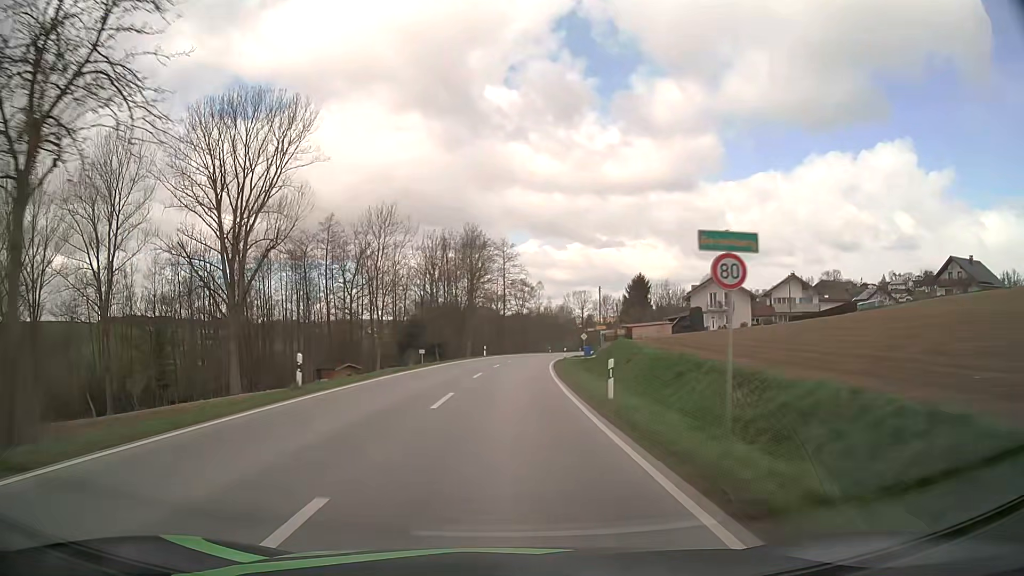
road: secondary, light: Day
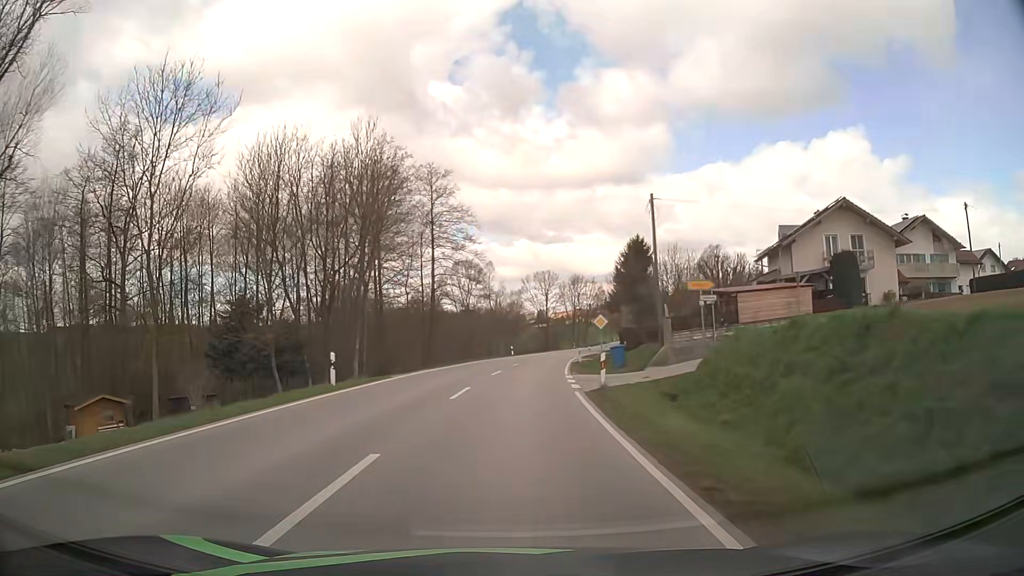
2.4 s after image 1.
(+1.5, +45.5) m; +4°
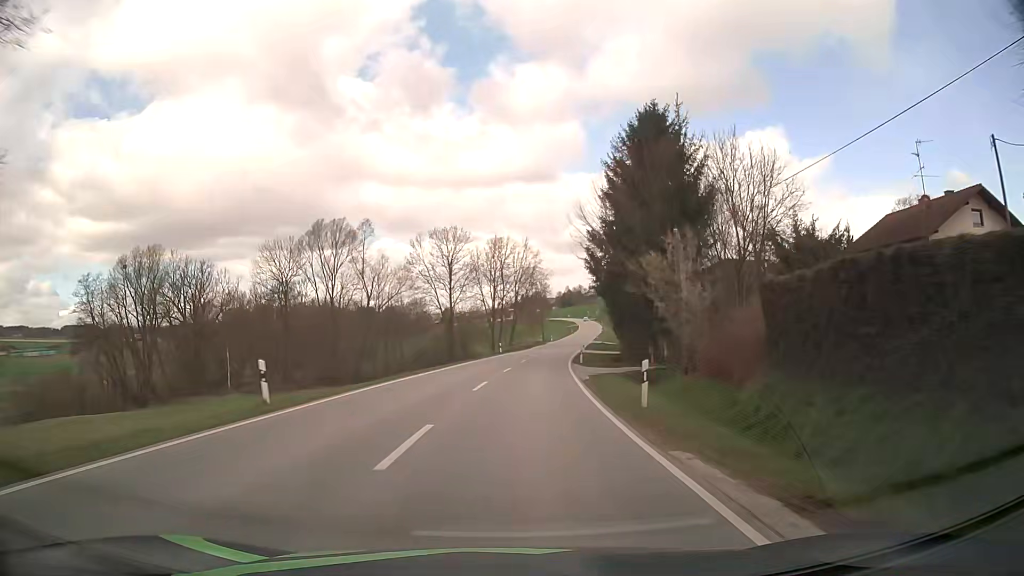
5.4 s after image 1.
(+3.6, +56.6) m; +8°
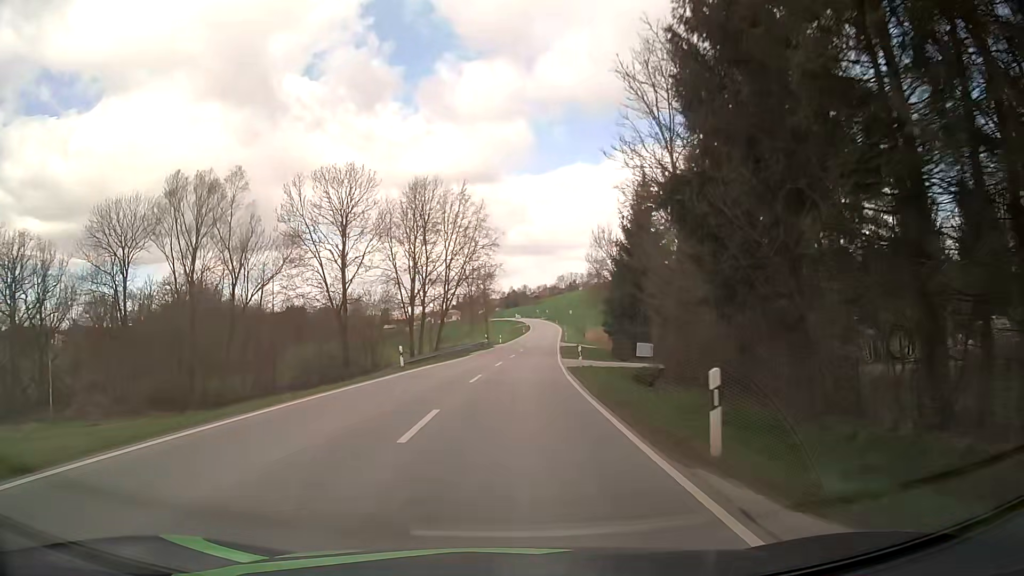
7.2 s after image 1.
(+1.4, +34.4) m; +4°
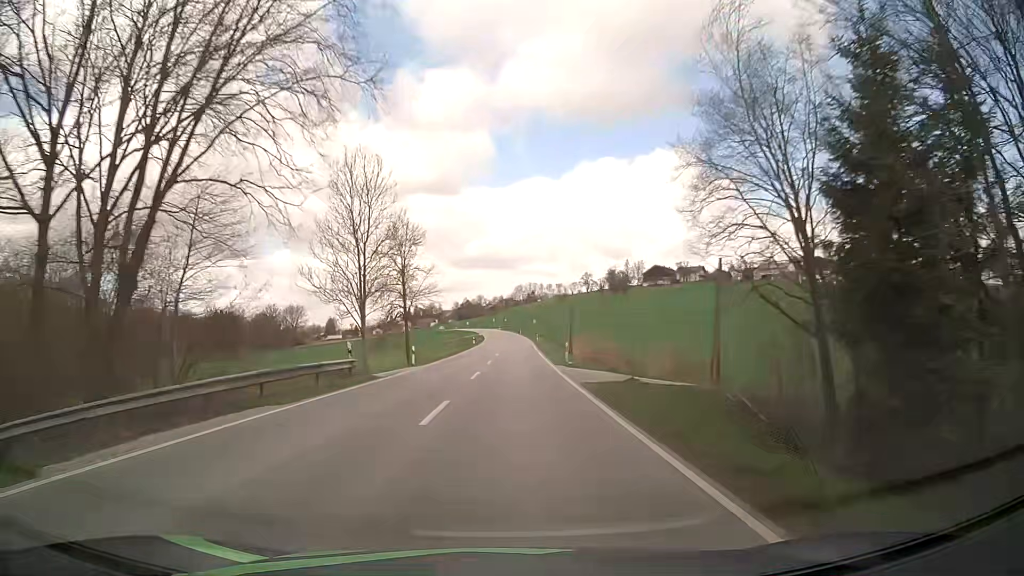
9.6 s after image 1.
(+2.0, +46.1) m; +4°
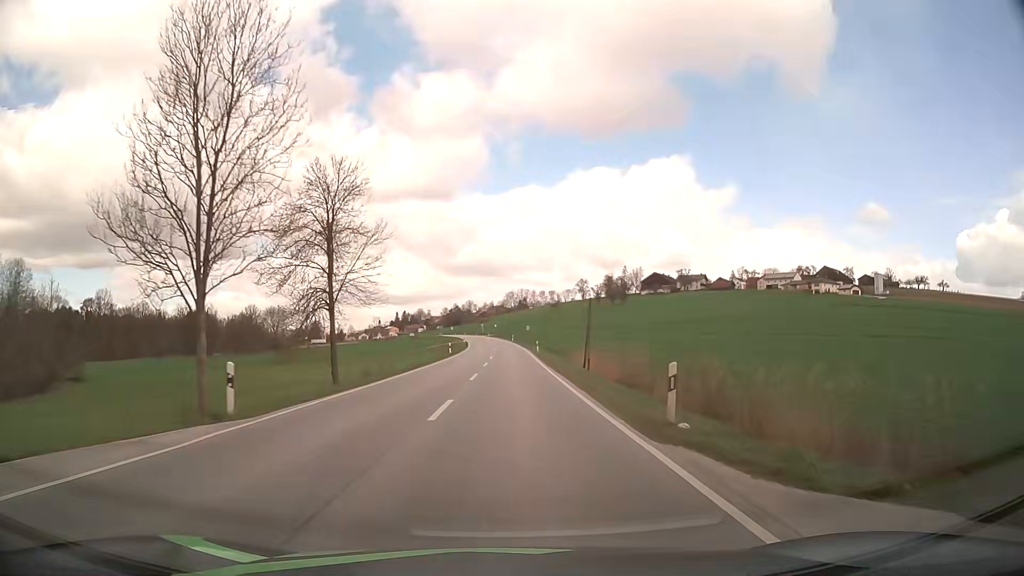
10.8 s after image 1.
(+0.2, +23.0) m; 0°
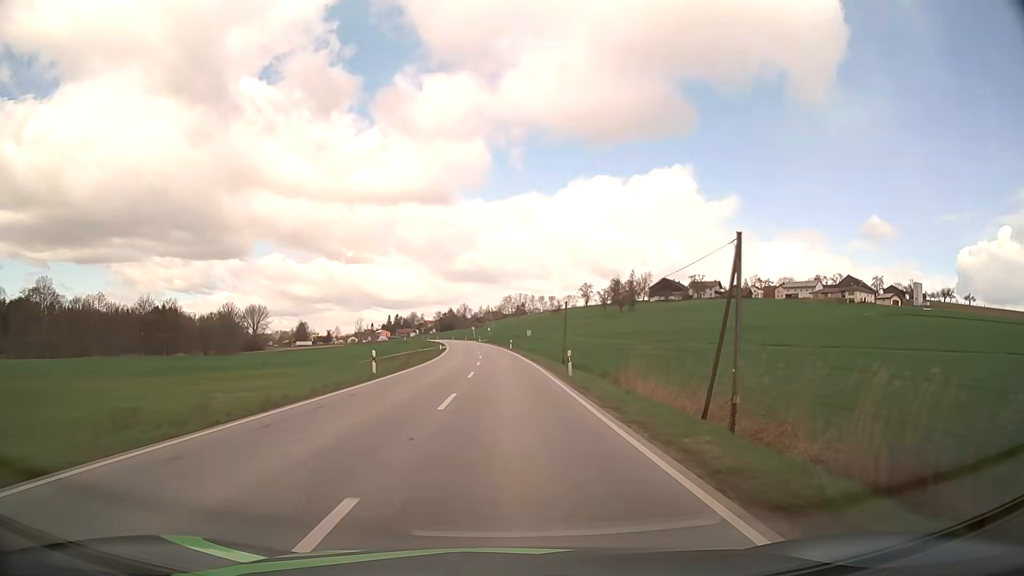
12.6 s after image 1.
(+0.5, +34.1) m; +1°
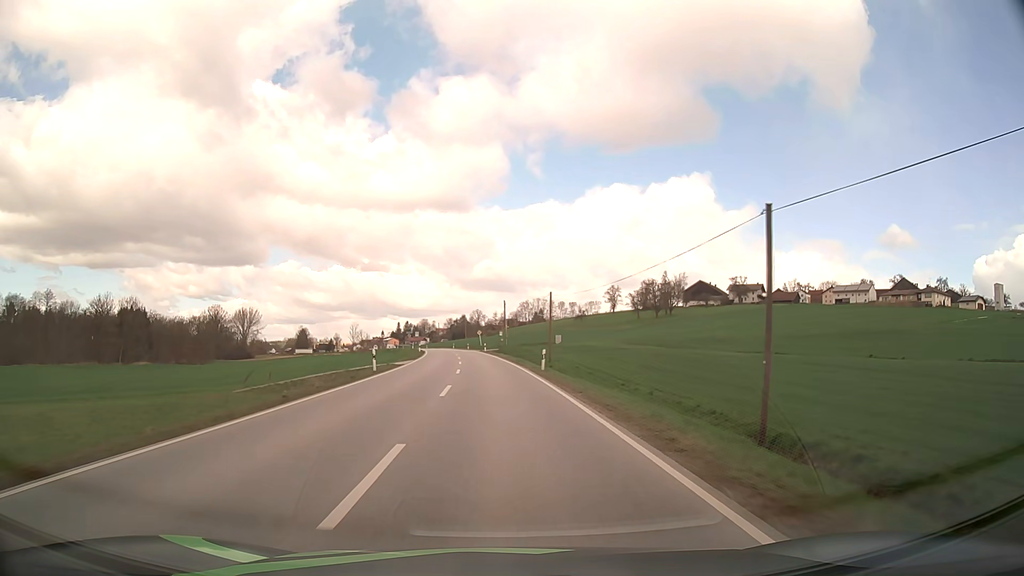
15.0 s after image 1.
(-0.3, +45.0) m; -1°
(0, +10) (0, +20) (-1, +30) (-1, +40) (-2, +50) (-3, +60) (-4, +70) (-5, +80) (-6, +90) (-7, +100) m
